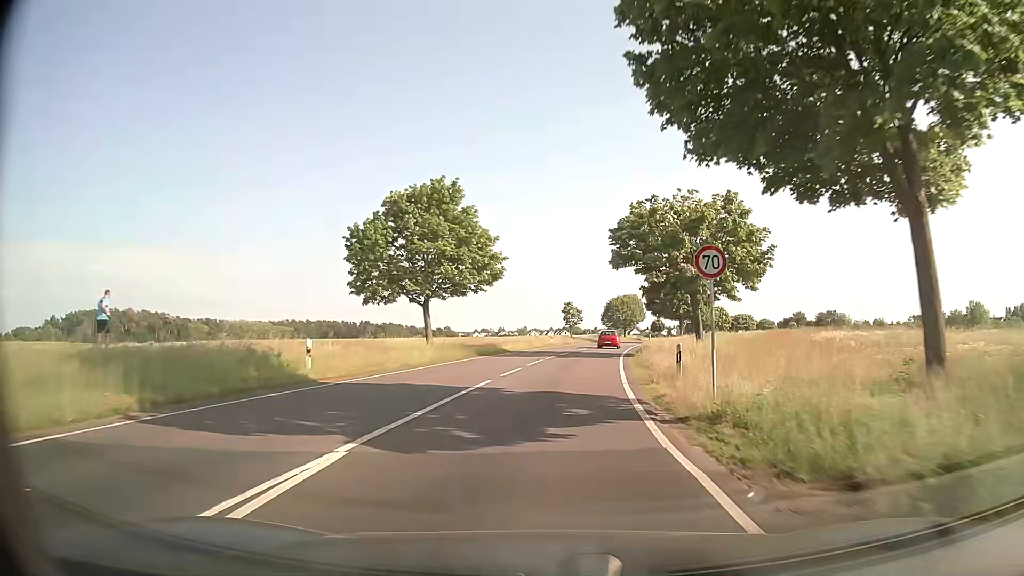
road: secondary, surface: asphalt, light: Day
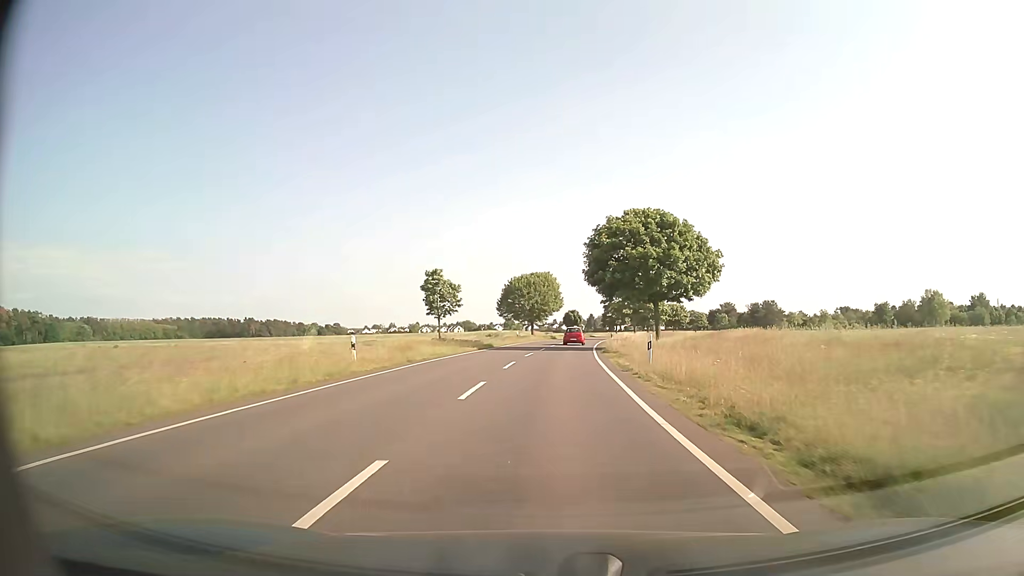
(+3.5, +44.3) m; +9°
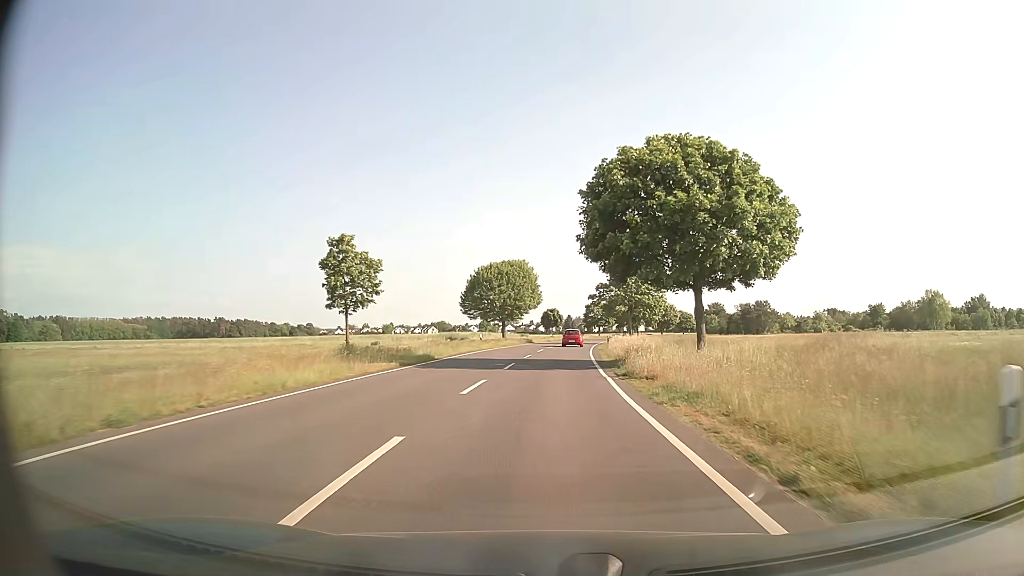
(+0.3, +17.9) m; +2°
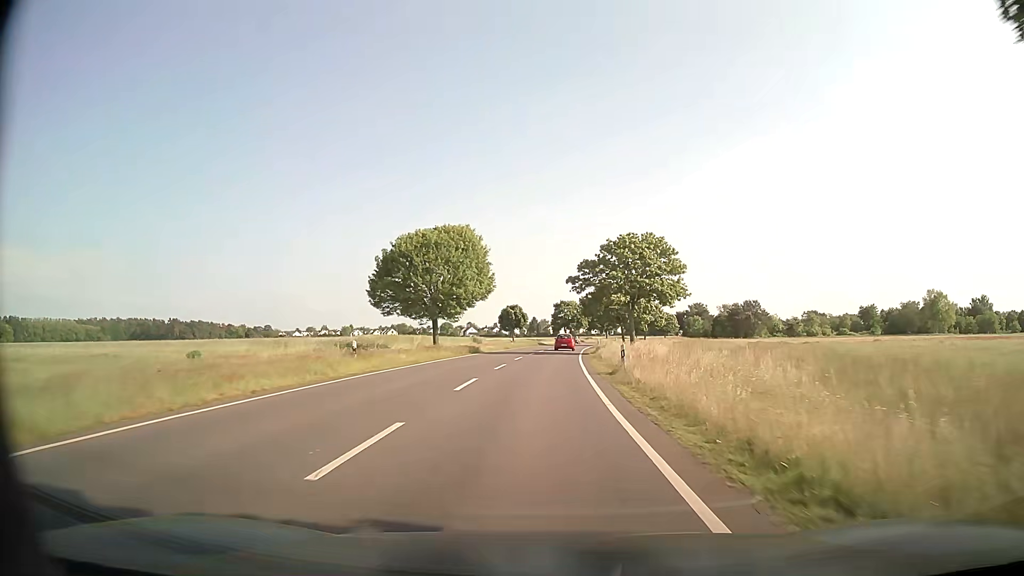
(+0.8, +27.0) m; +3°
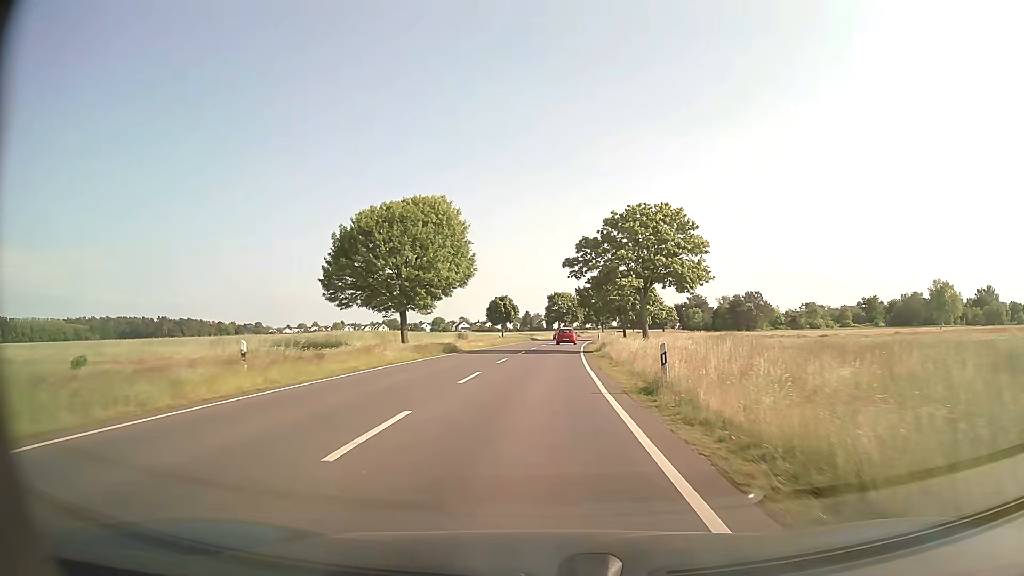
(+0.1, +9.1) m; +1°
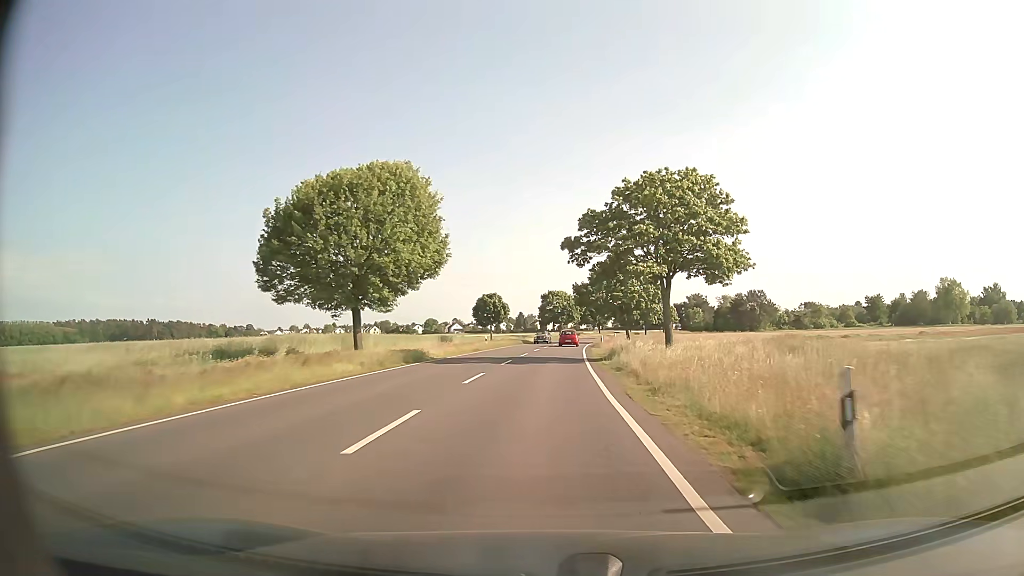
(0.0, +9.1) m; 0°
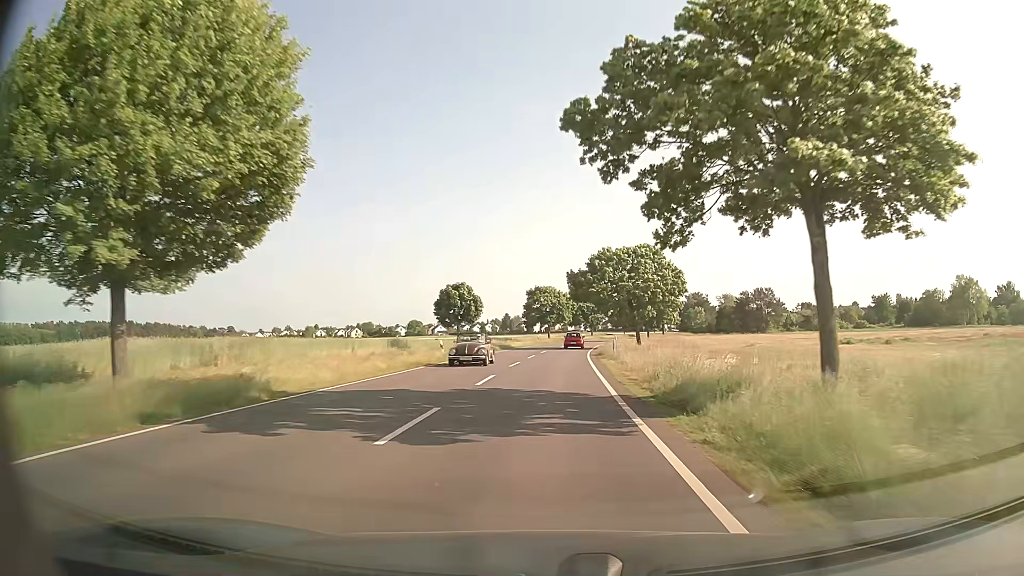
(+0.1, +18.4) m; +1°
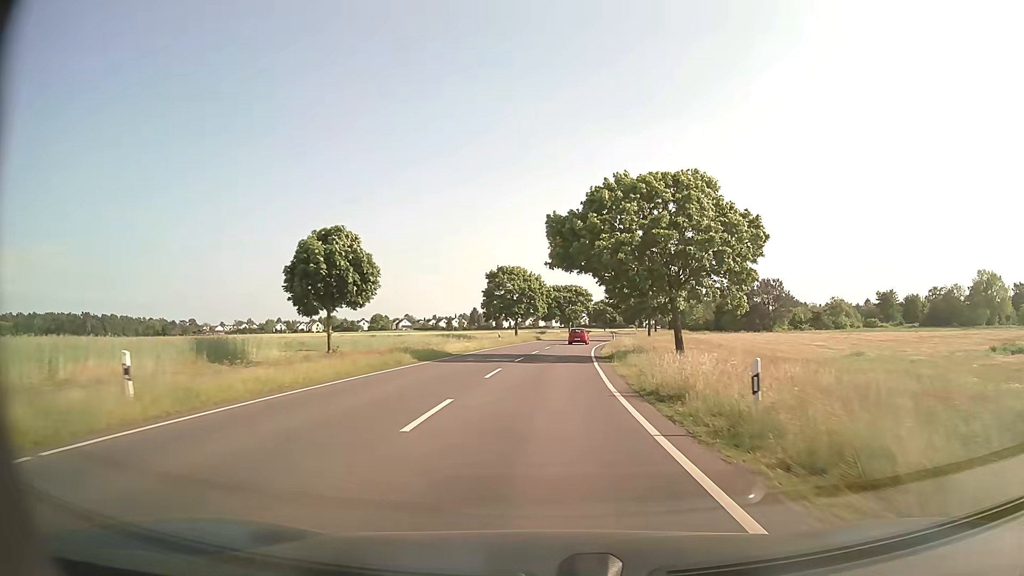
(+0.6, +28.1) m; +3°
(0, +10) (0, +20) (+1, +30) (+1, +40) (+2, +50) (+3, +60) (+5, +70) (+6, +80) (+8, +90) (+9, +99) m
